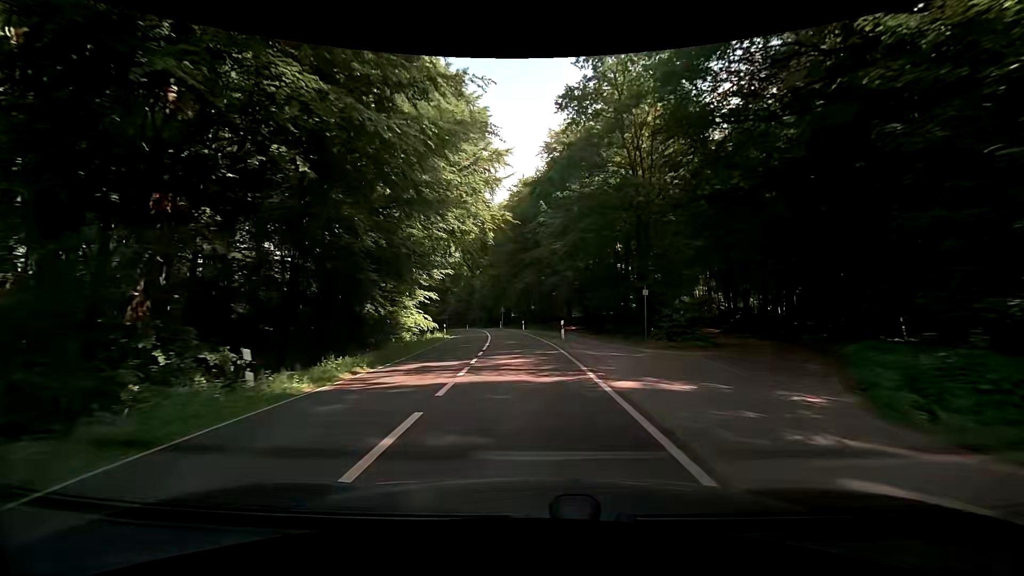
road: secondary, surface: asphalt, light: Day
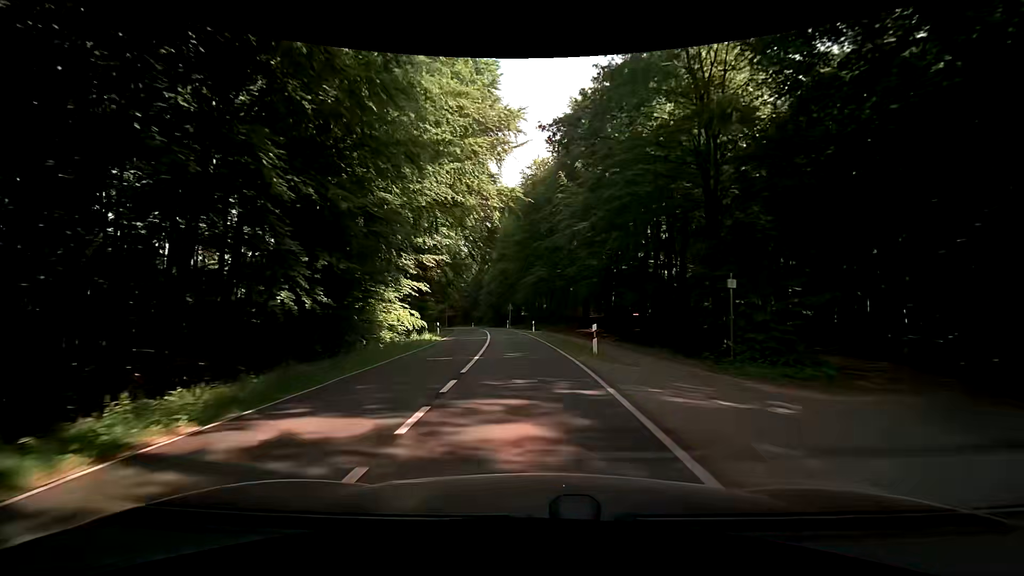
(-0.1, +9.0) m; -1°
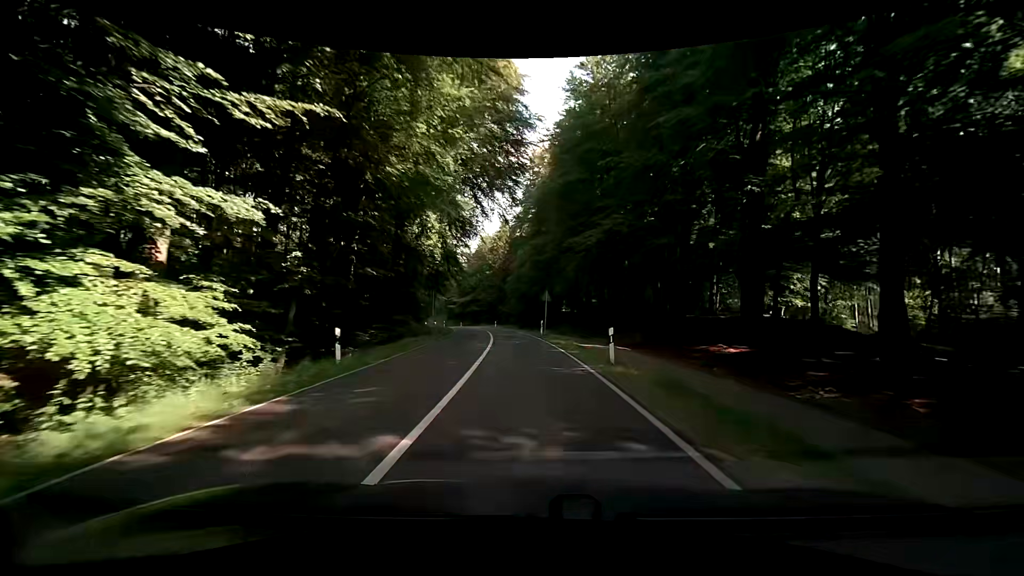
(-1.1, +27.4) m; -4°
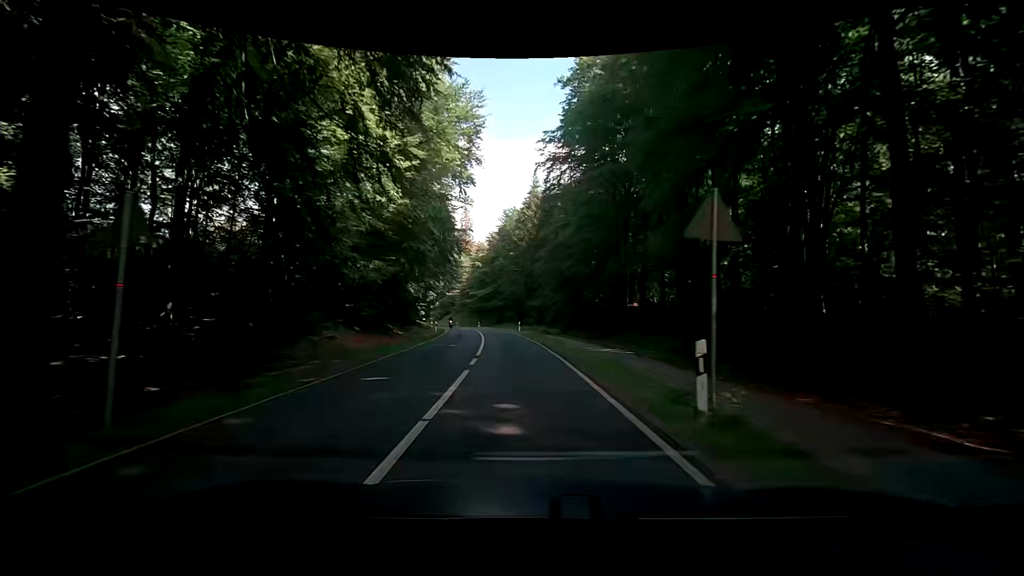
(-0.8, +28.7) m; -3°
(0, +10) (-1, +20) (-2, +30) (-3, +40) (-5, +50) (-7, +60) (-9, +69) (-11, +79) (-13, +89) (-16, +98) m
